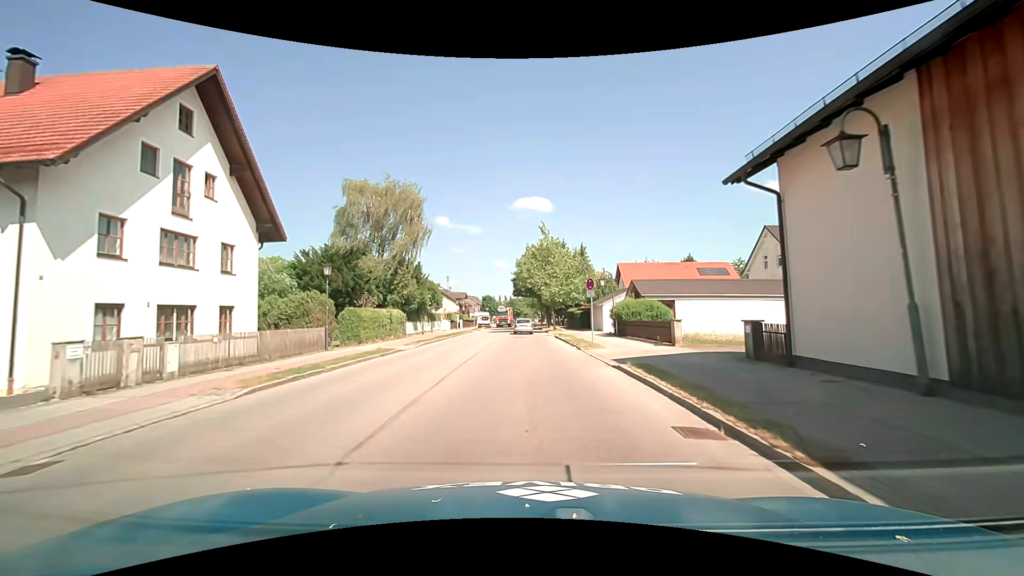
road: secondary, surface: asphalt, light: Day
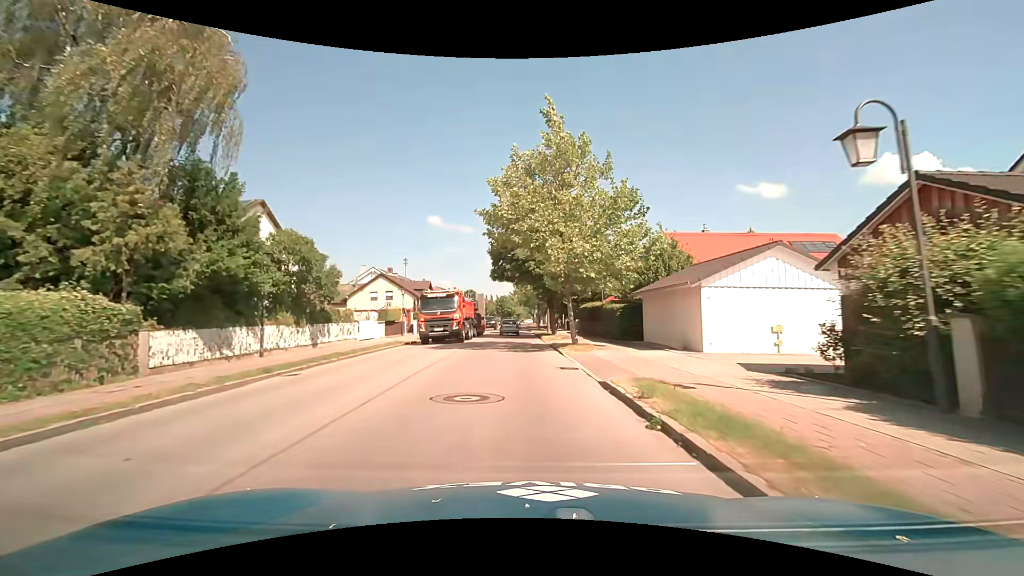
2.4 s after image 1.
(0.0, +28.0) m; 0°
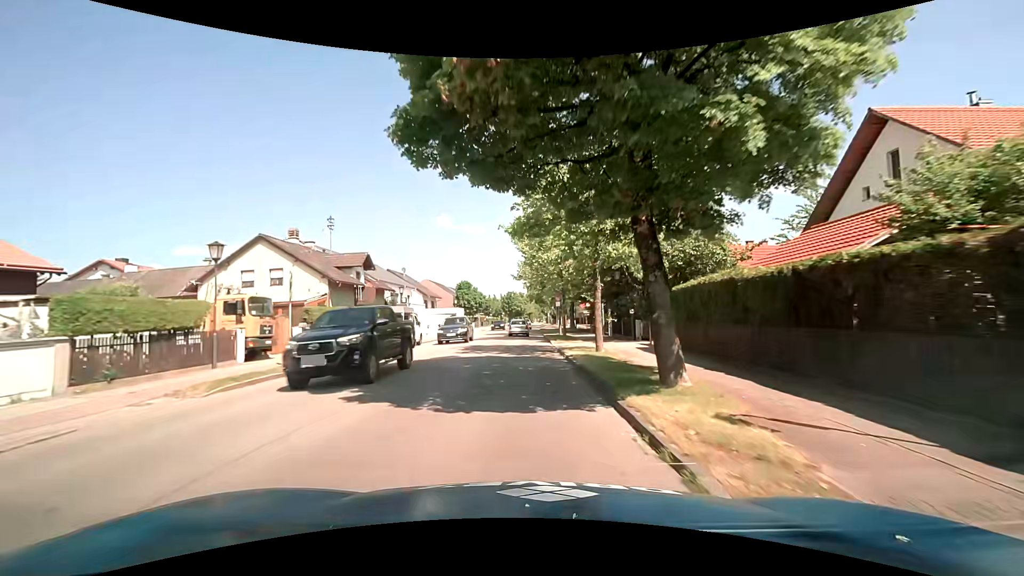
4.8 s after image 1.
(-0.4, +28.5) m; -1°
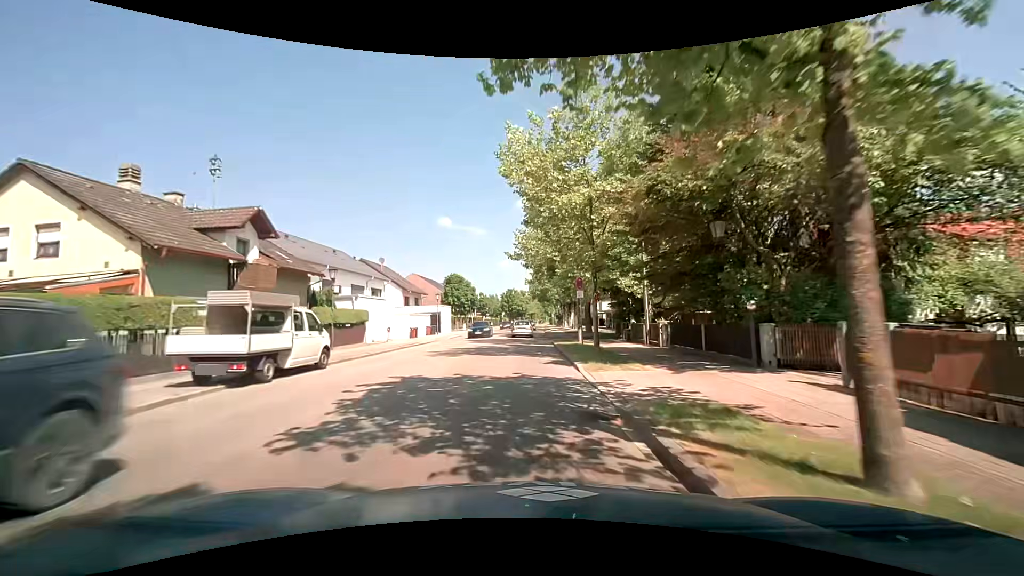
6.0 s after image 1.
(-0.2, +14.8) m; 0°
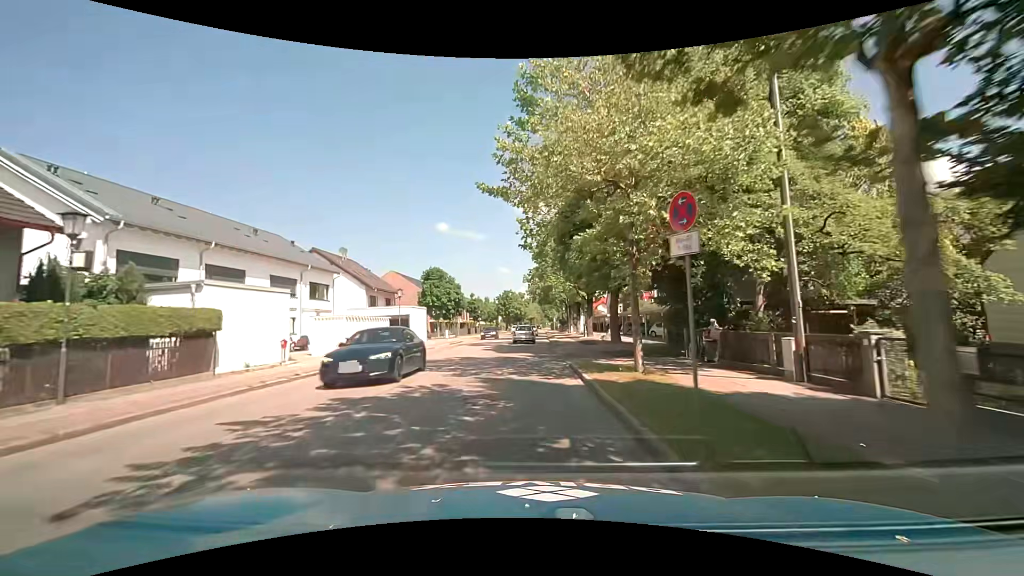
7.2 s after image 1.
(-0.1, +15.0) m; -2°
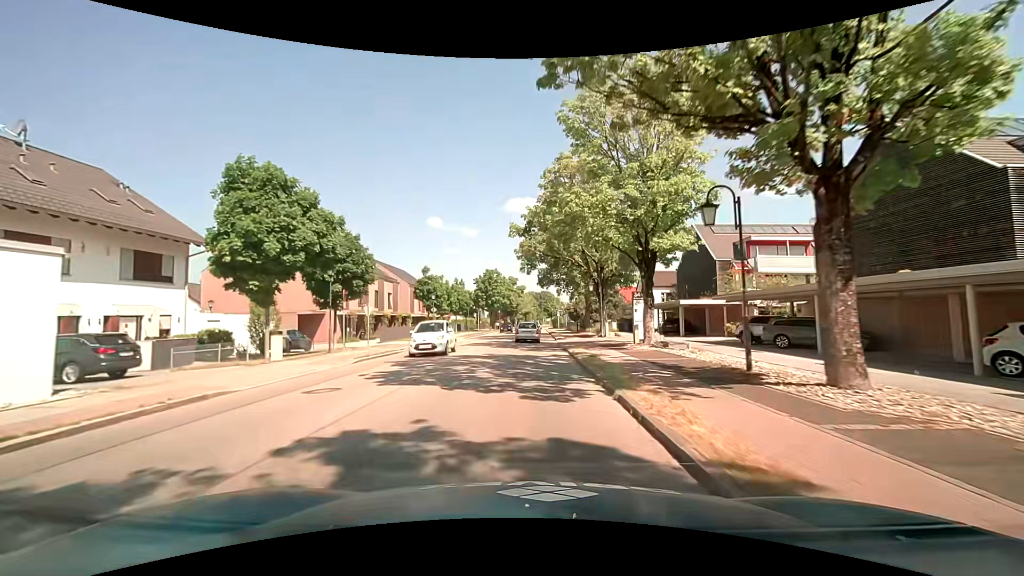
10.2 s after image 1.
(+1.0, +38.3) m; +2°
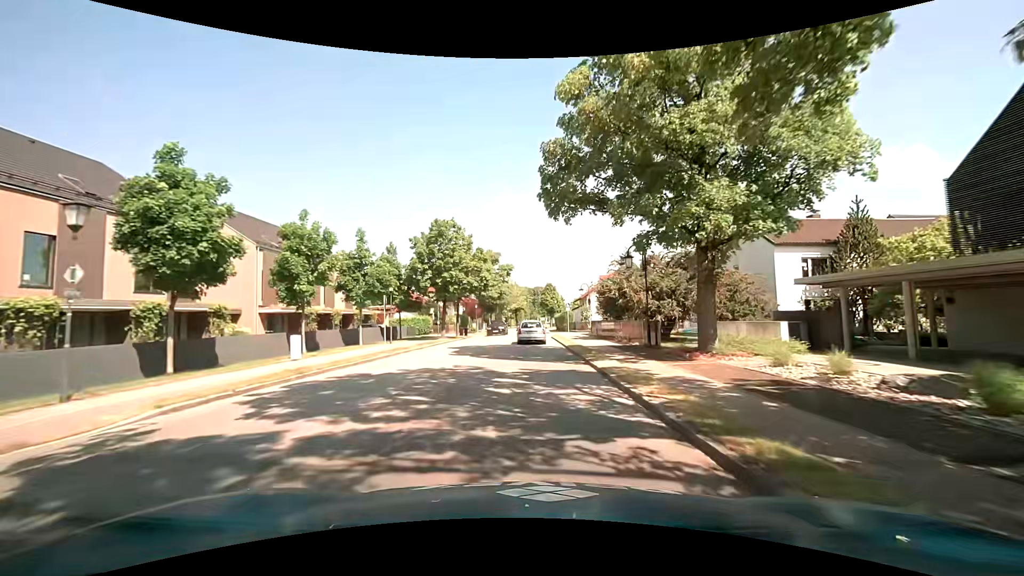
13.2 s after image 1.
(+0.2, +38.3) m; +1°
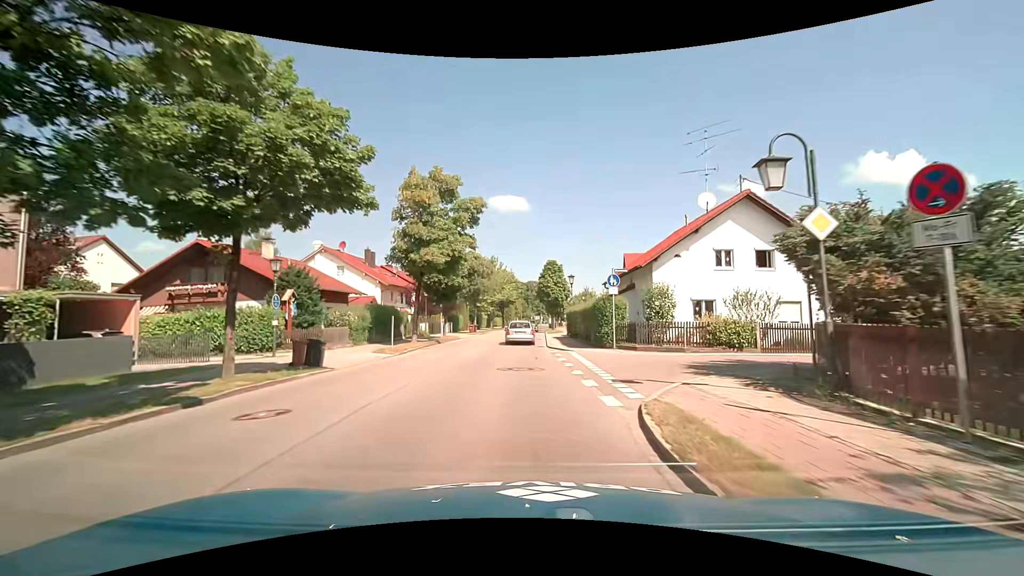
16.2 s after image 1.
(+0.2, +35.2) m; 0°
(0, +10) (0, +20) (0, +30) (0, +40) (0, +50) (0, +60) (0, +70) (+1, +80) (+2, +90) (+3, +100) m
